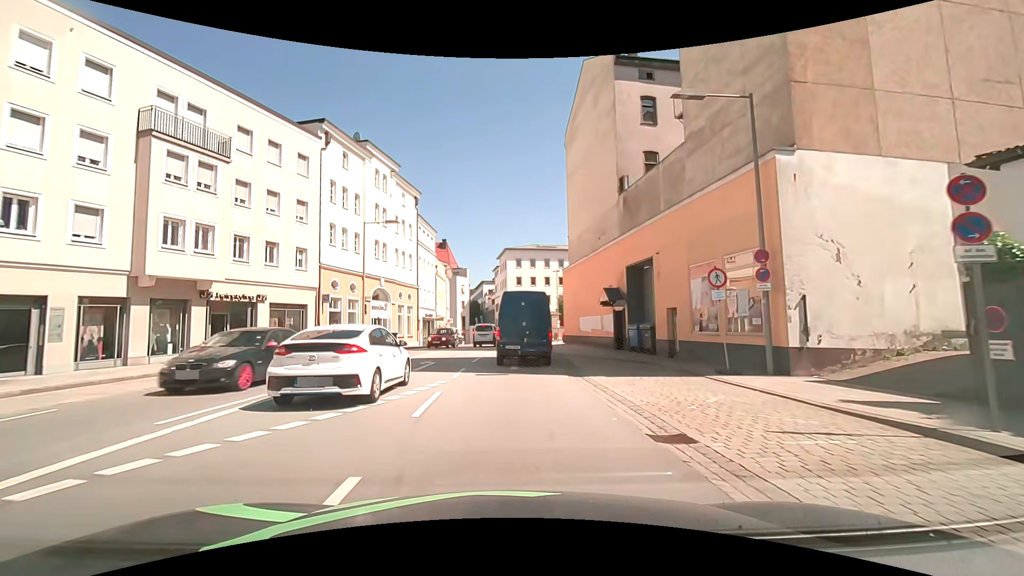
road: primary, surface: asphalt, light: Day
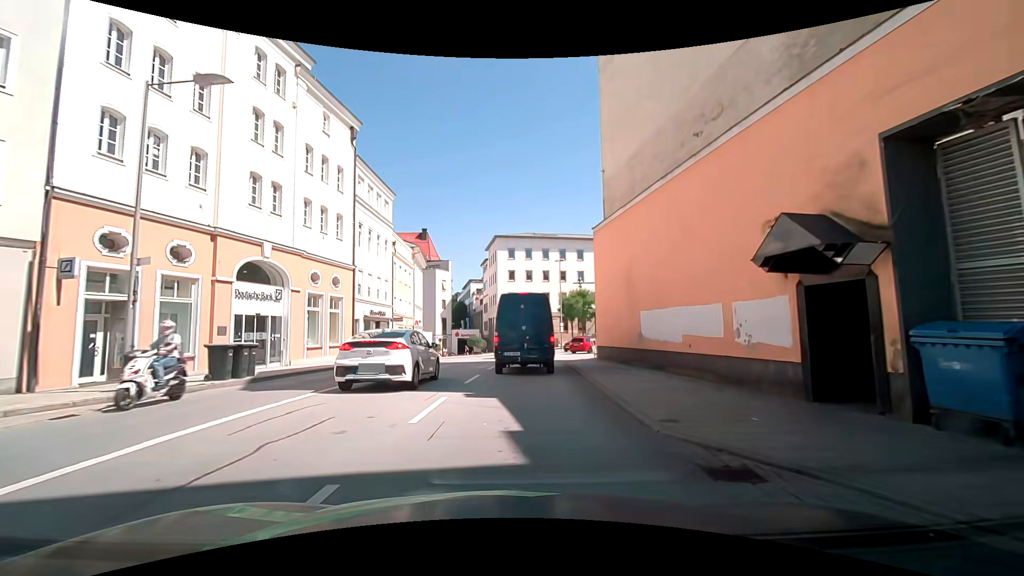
(0.0, +18.3) m; -1°
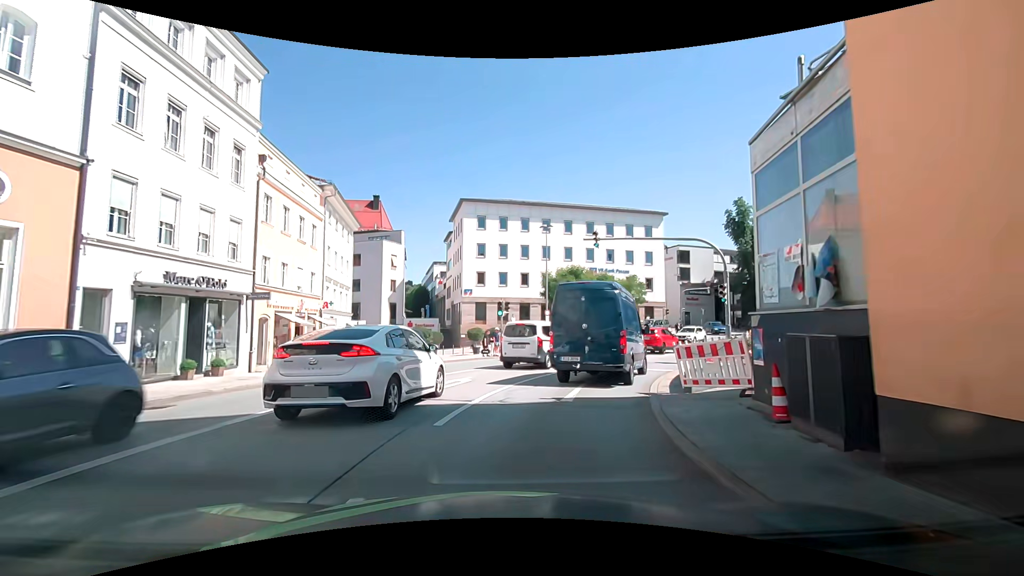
(+0.1, +18.2) m; +4°
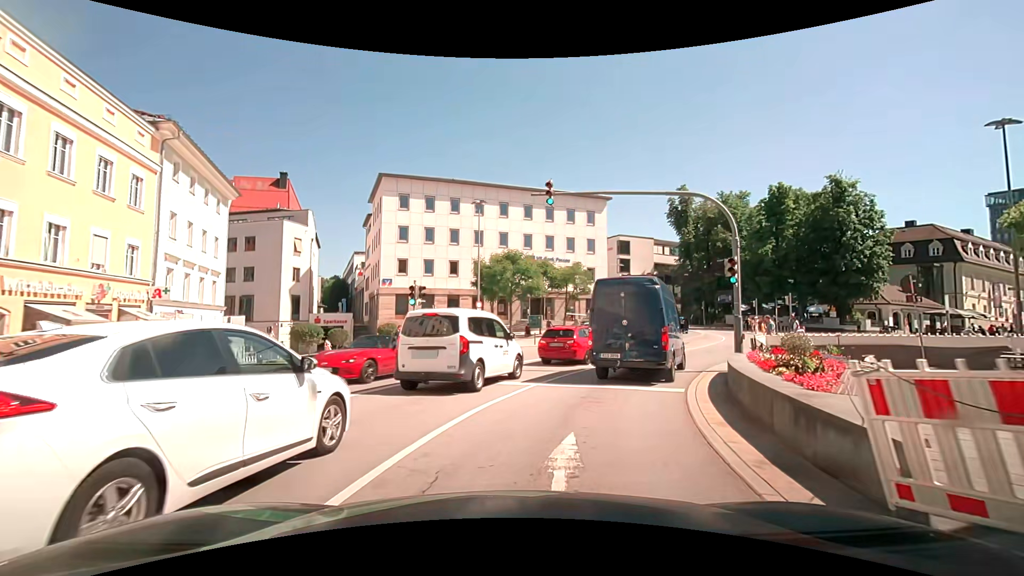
(+0.5, +7.9) m; +8°
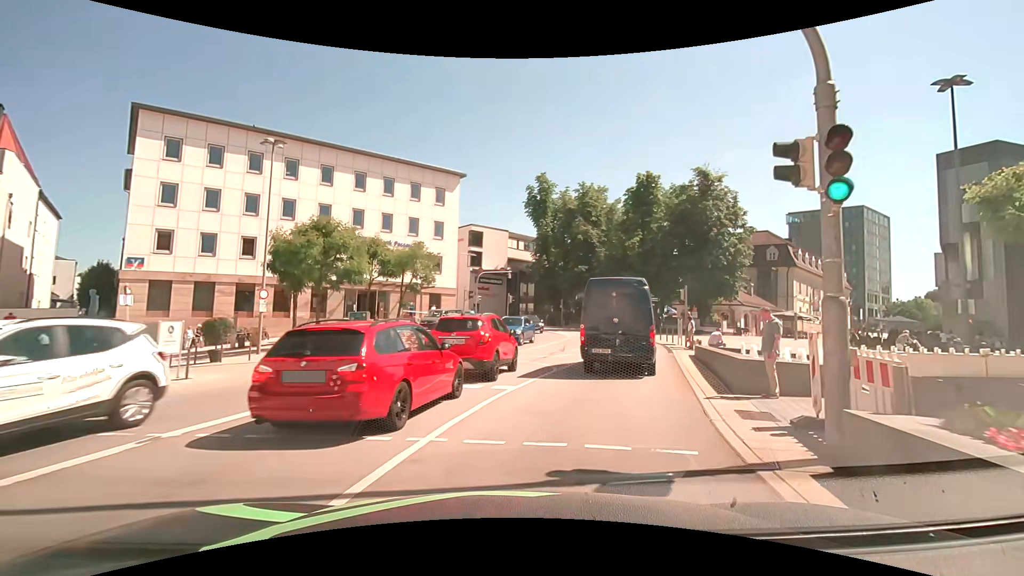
(+1.7, +11.6) m; +17°
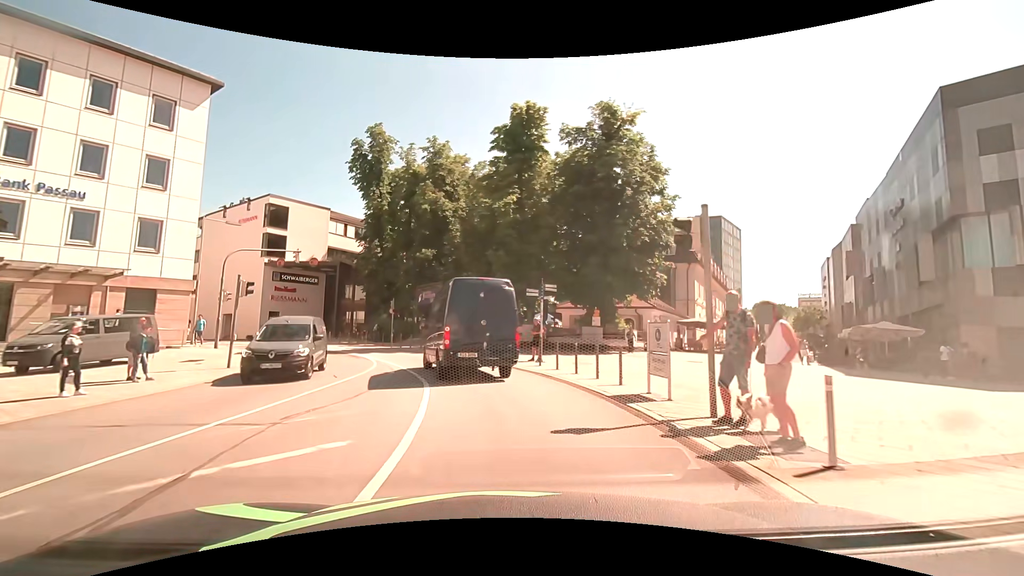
(+4.4, +20.9) m; +17°
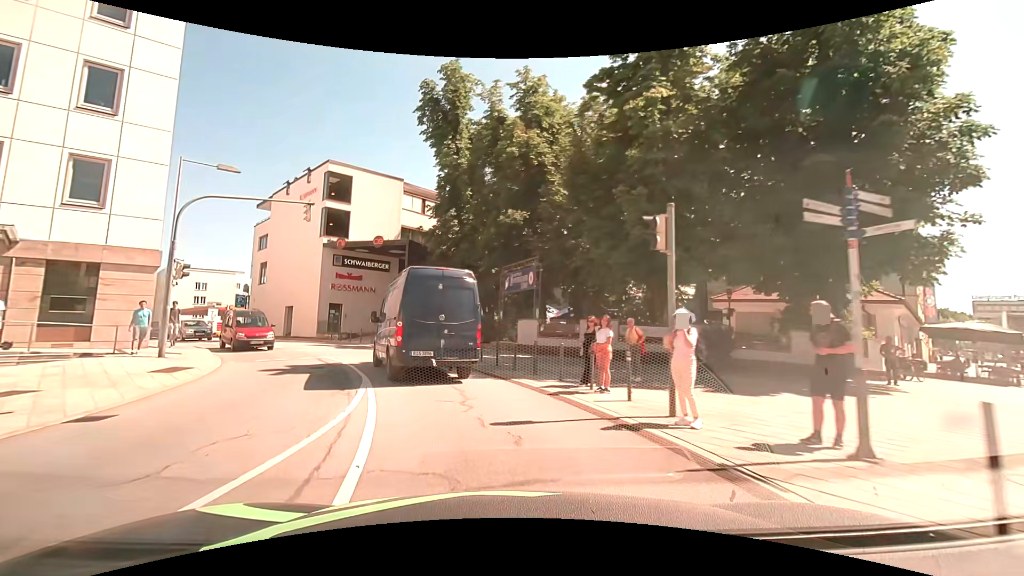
(-1.1, +13.8) m; -11°
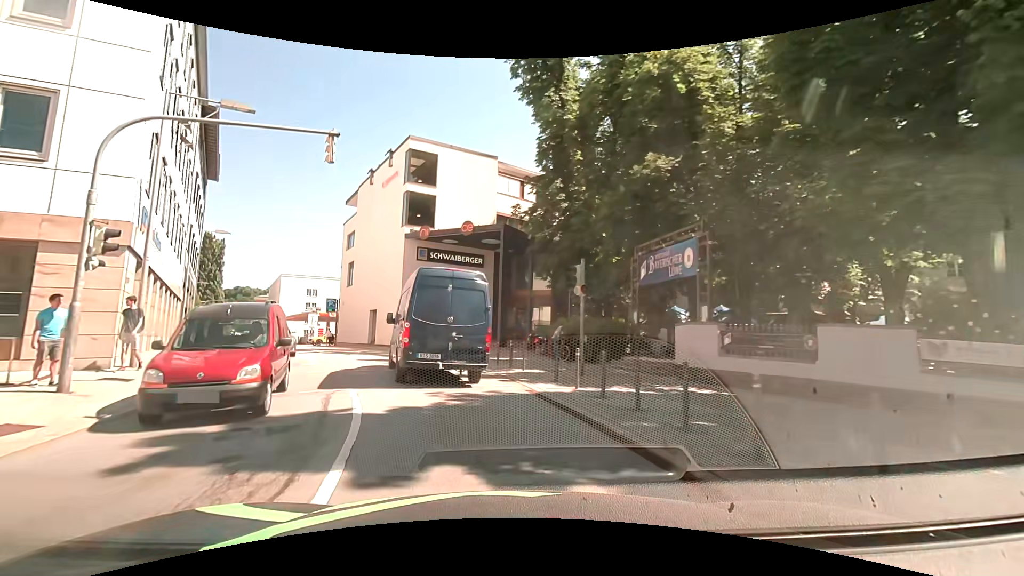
(-0.9, +9.1) m; -12°
